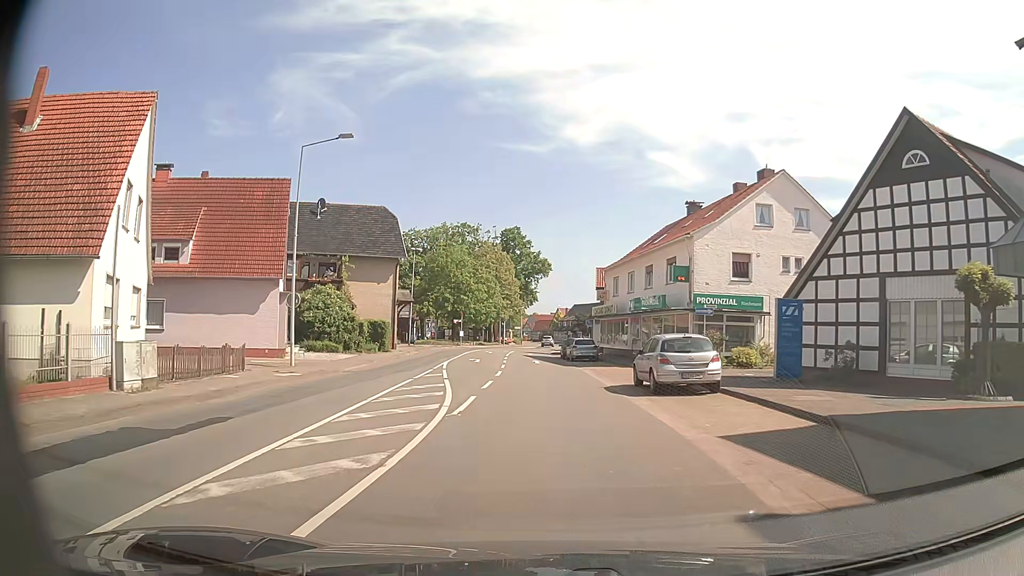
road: secondary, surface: asphalt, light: Day
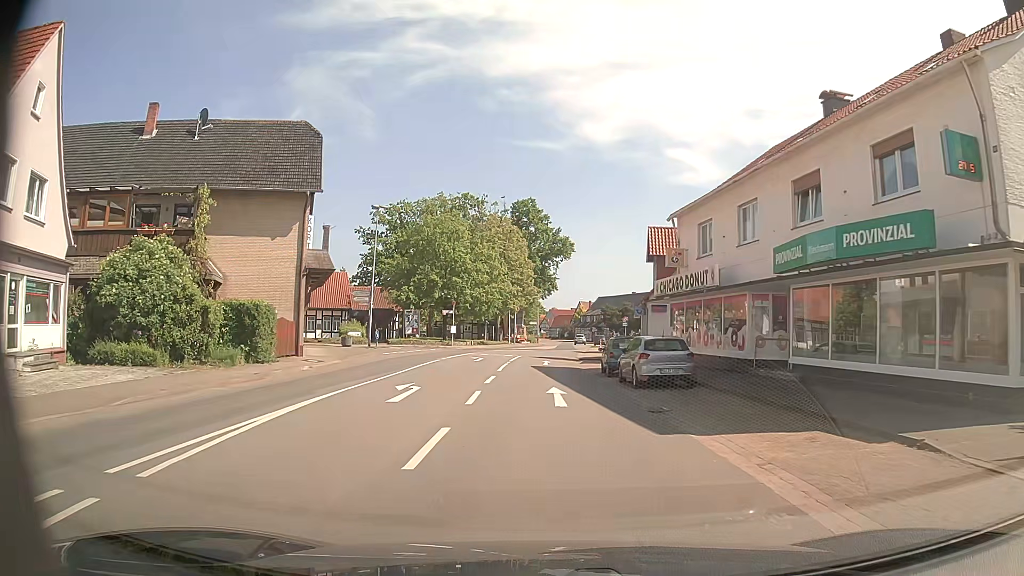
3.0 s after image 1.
(-0.5, +23.3) m; -2°
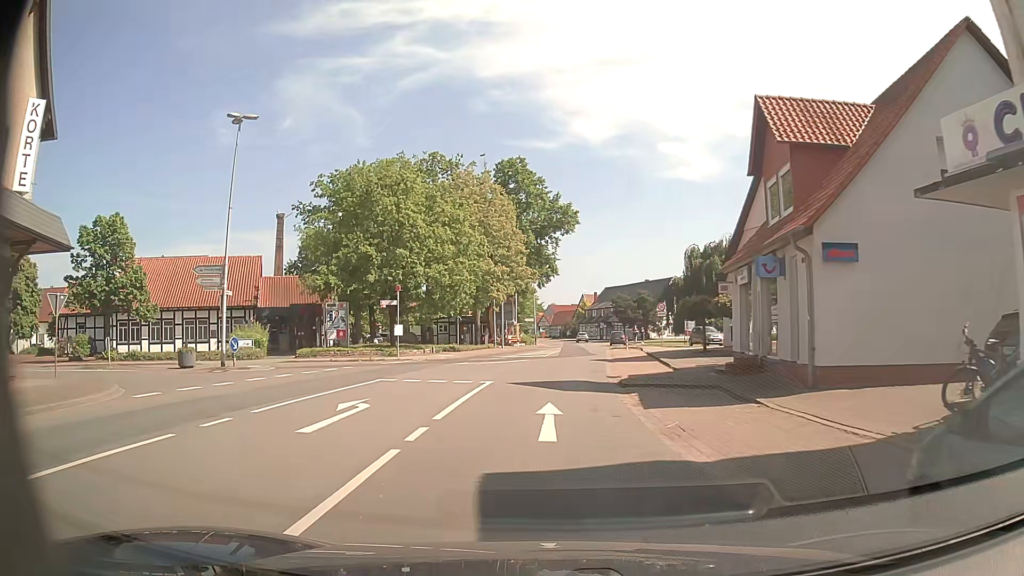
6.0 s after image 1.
(-0.1, +23.5) m; -1°
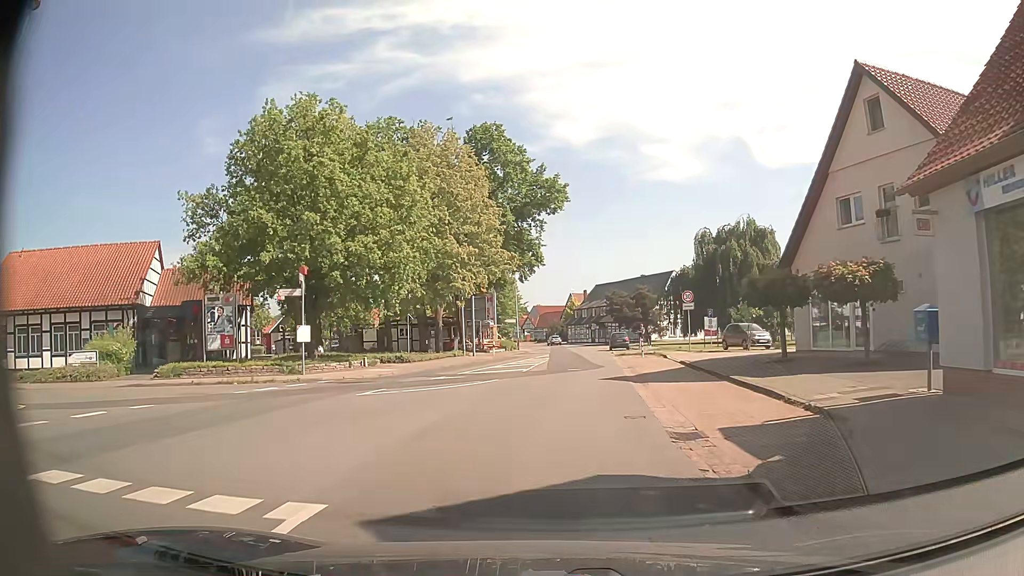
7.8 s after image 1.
(+0.2, +14.0) m; +2°
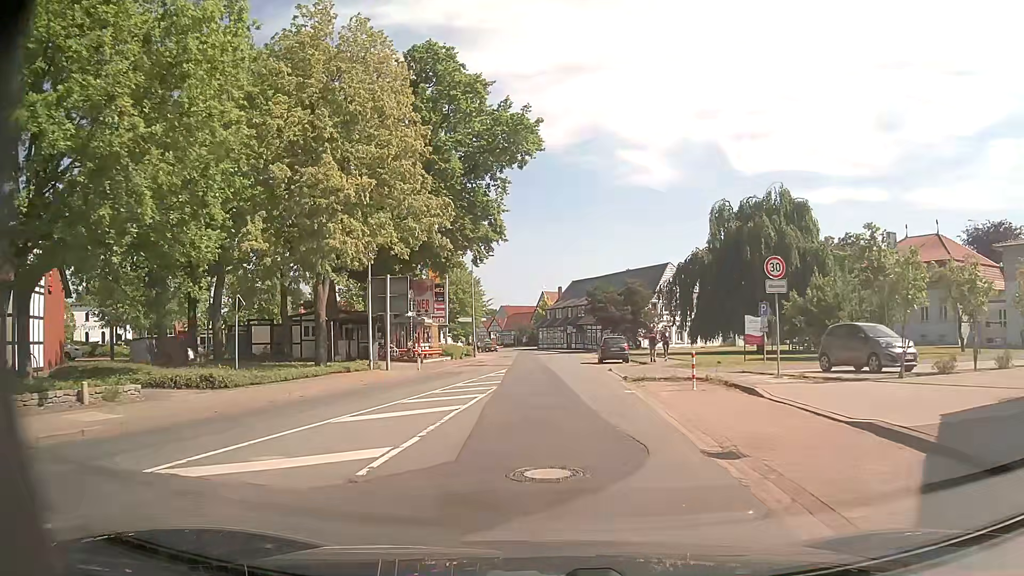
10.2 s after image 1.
(+0.6, +18.5) m; +2°
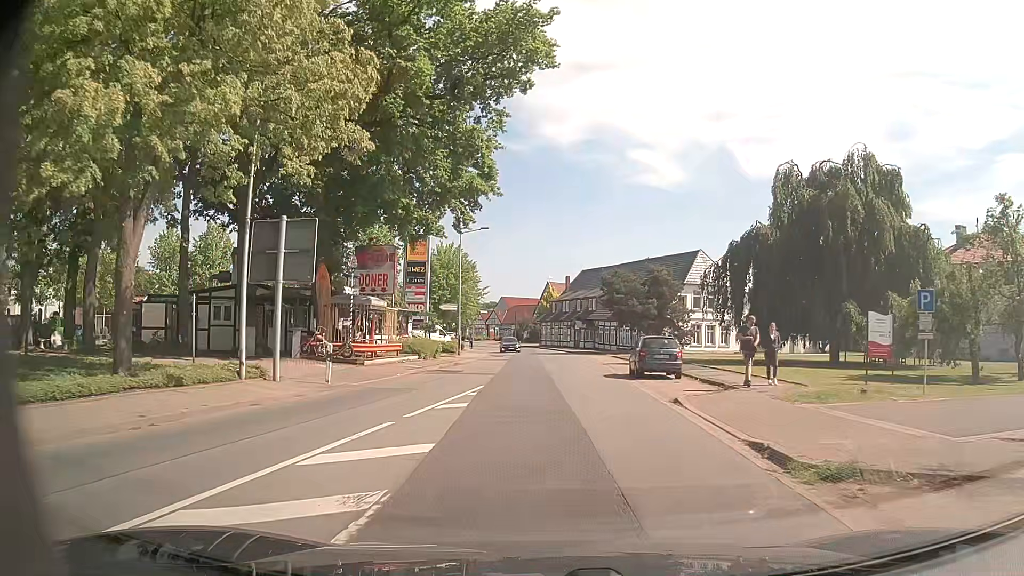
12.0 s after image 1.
(-0.2, +13.8) m; -1°
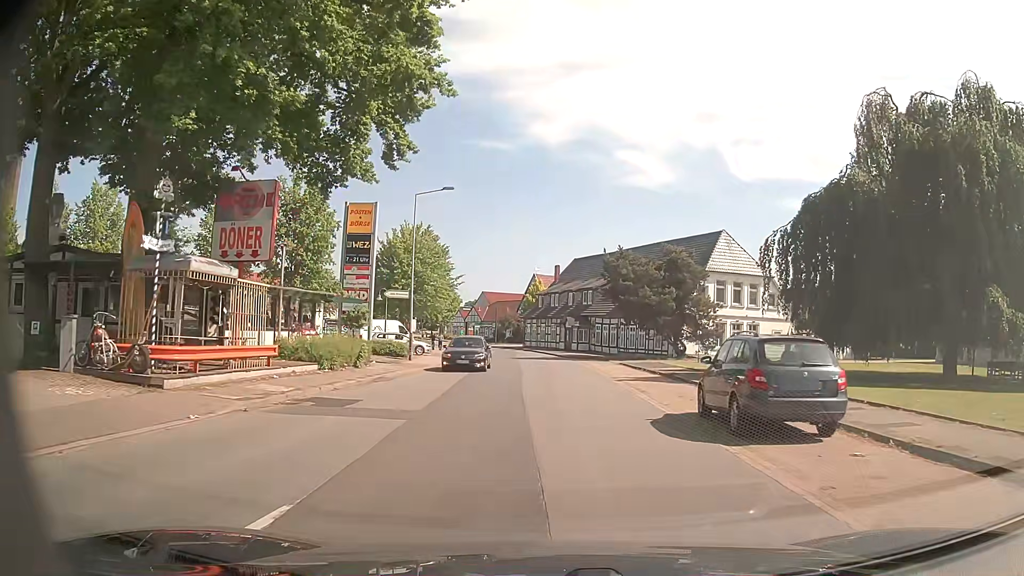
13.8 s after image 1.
(+0.3, +14.0) m; +1°
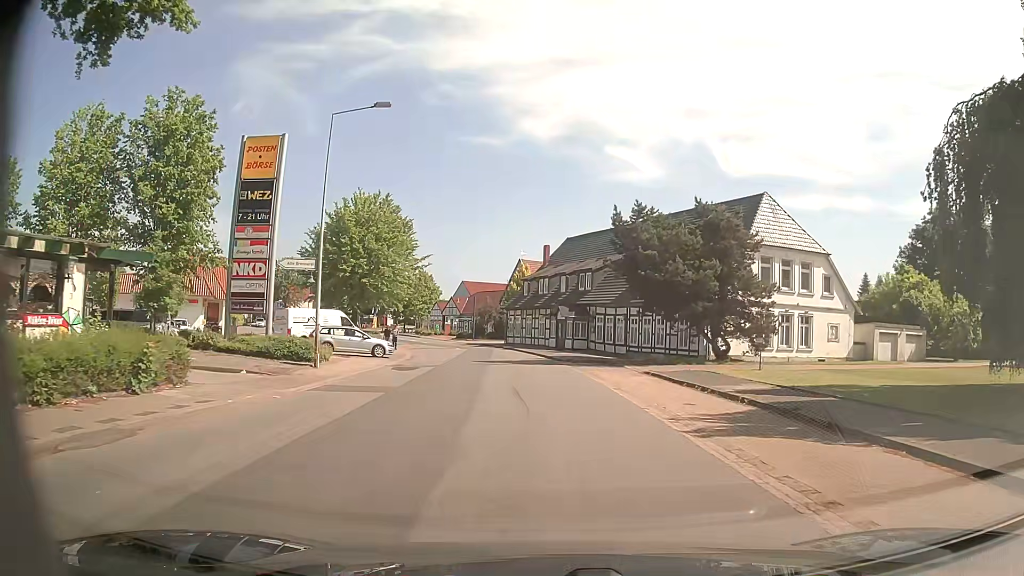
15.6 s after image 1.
(+0.3, +14.0) m; +2°
(0, +10) (-1, +20) (-1, +30) (-3, +40) (-5, +50) (-8, +59) (-11, +69) (-15, +78) (-19, +87) (-24, +96) m
